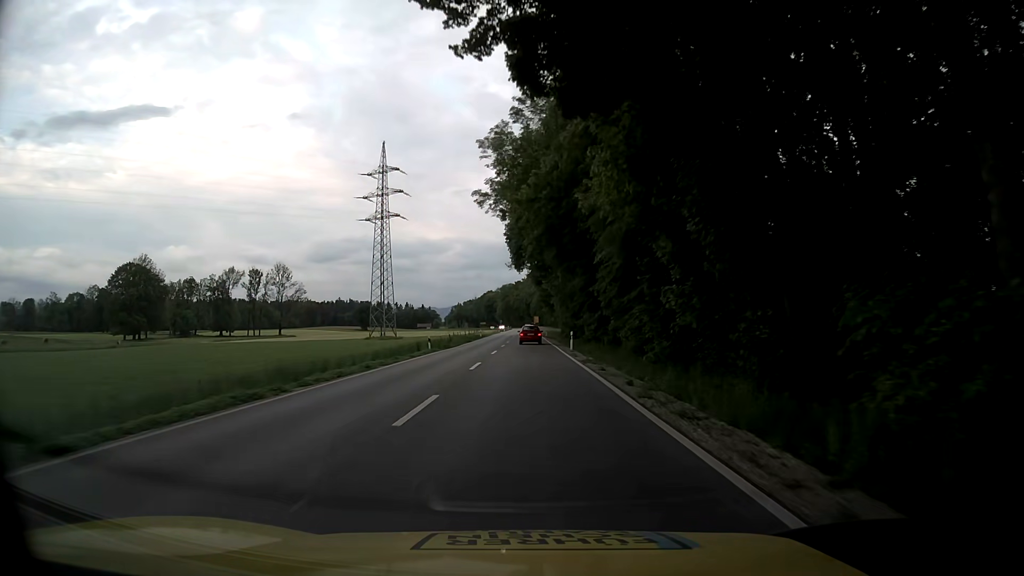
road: primary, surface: asphalt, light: Day
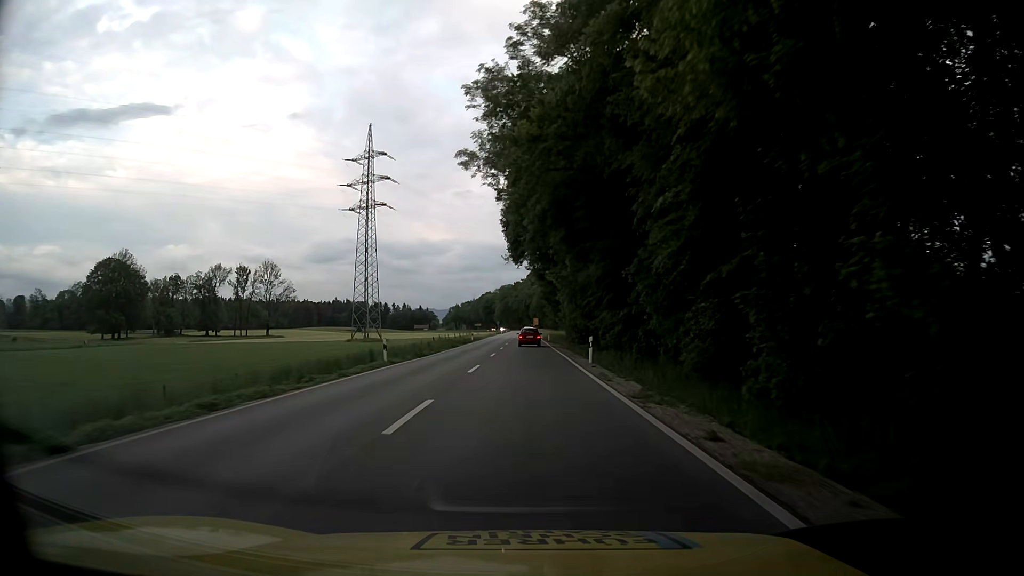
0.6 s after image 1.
(+0.1, +12.7) m; +1°
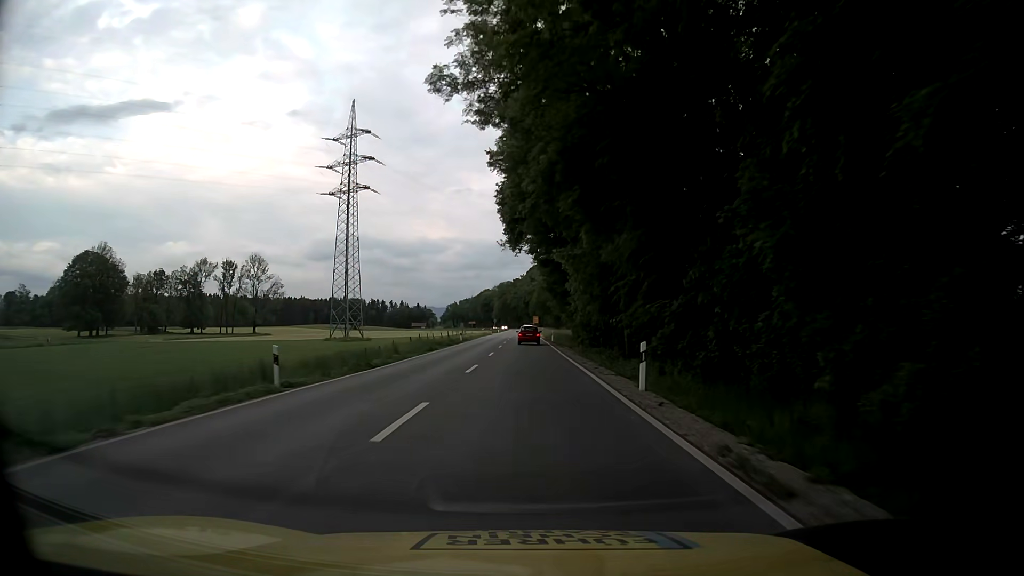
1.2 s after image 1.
(-0.1, +12.7) m; 0°
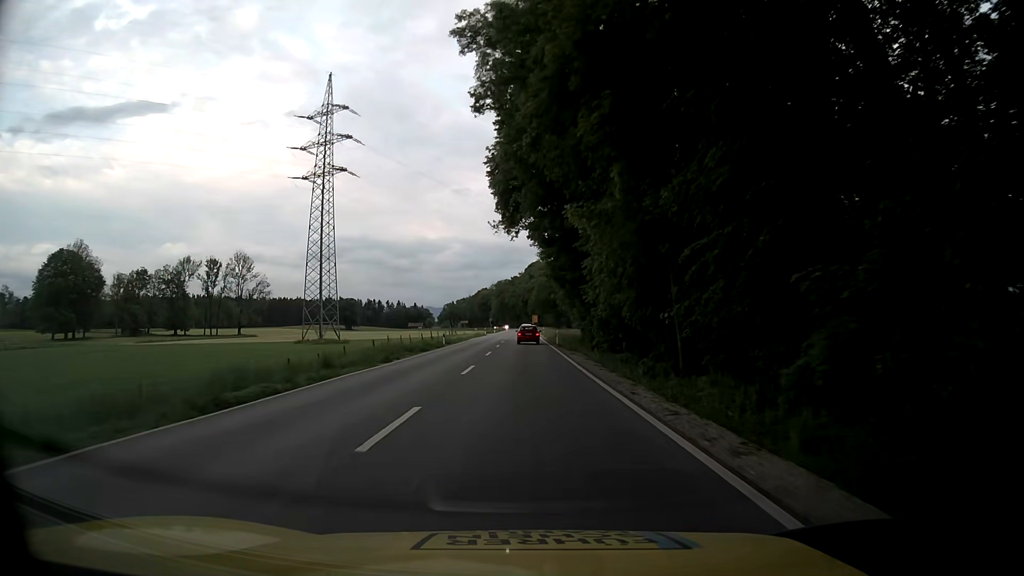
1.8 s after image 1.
(0.0, +12.7) m; 0°
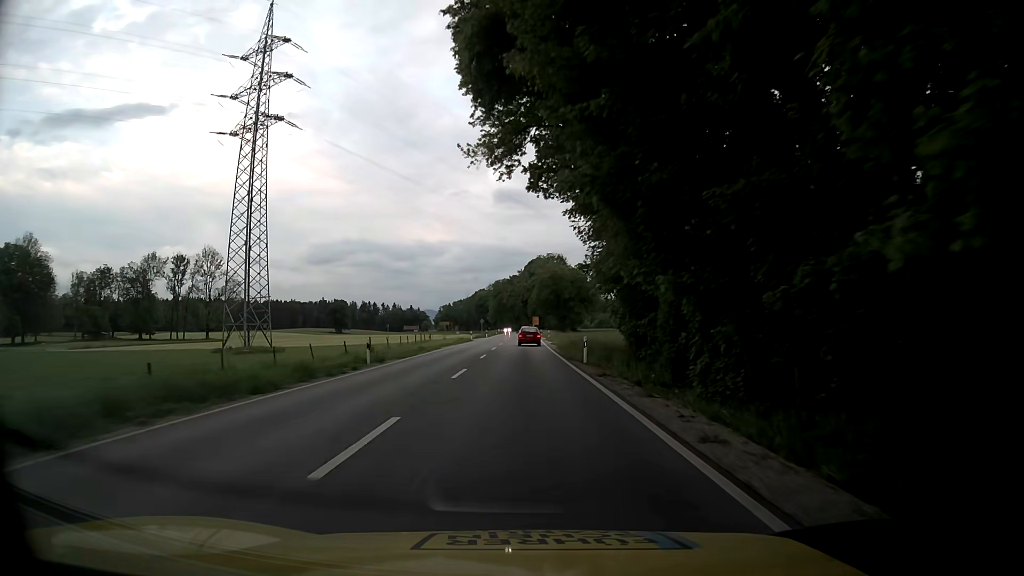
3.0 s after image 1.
(-0.1, +25.4) m; 0°
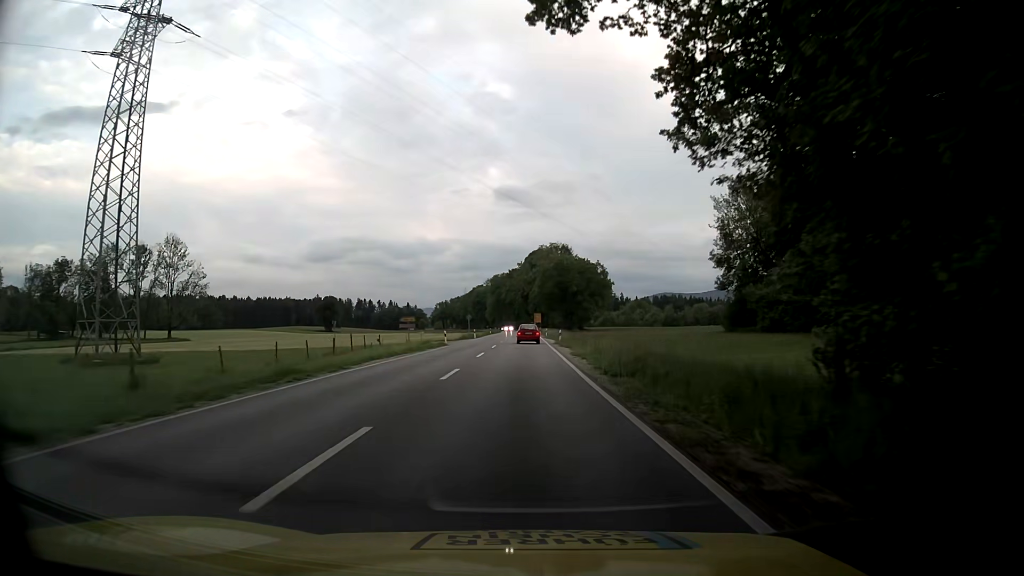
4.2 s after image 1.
(+0.1, +25.2) m; 0°
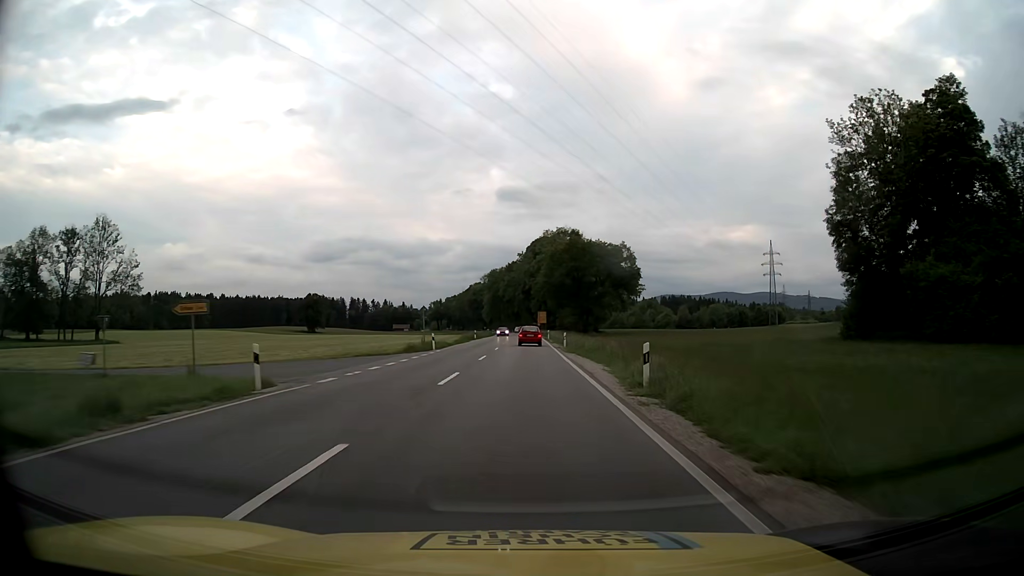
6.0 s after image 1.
(-0.1, +37.5) m; 0°
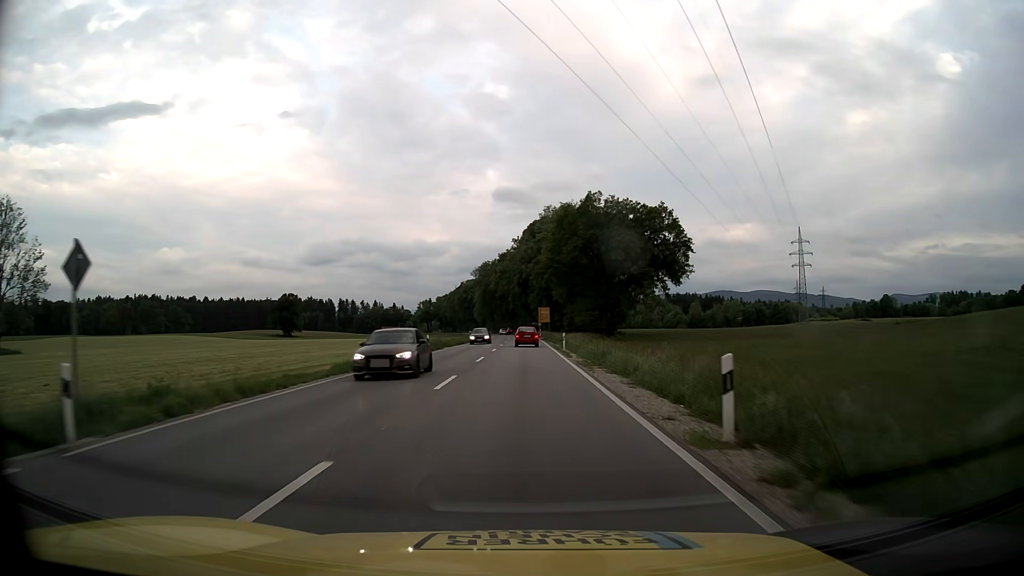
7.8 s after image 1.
(+0.1, +36.9) m; 0°
(0, +10) (0, +20) (0, +30) (0, +40) (0, +50) (0, +60) (0, +70) (-1, +80) (-1, +90) (-1, +100) m
